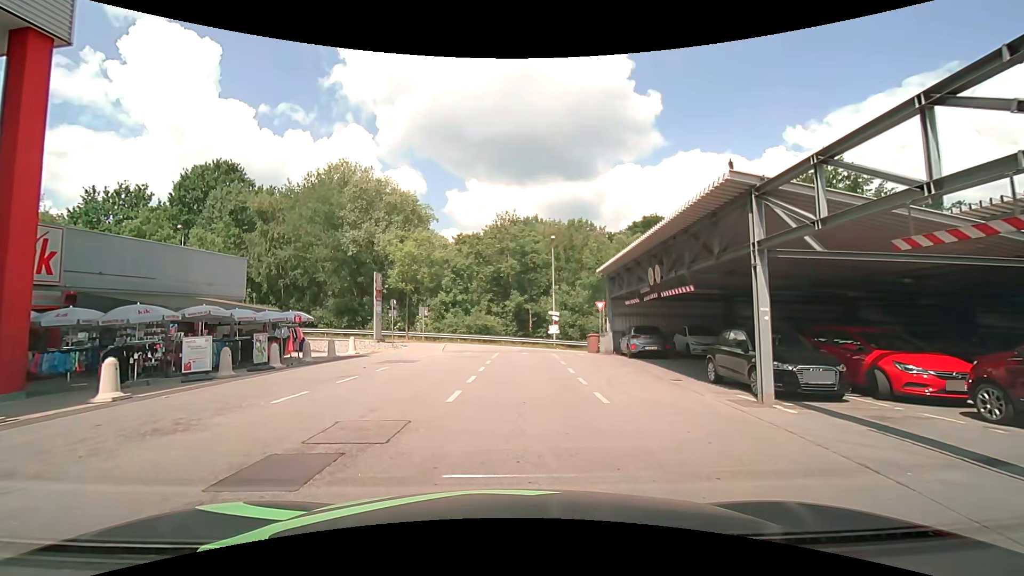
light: Day
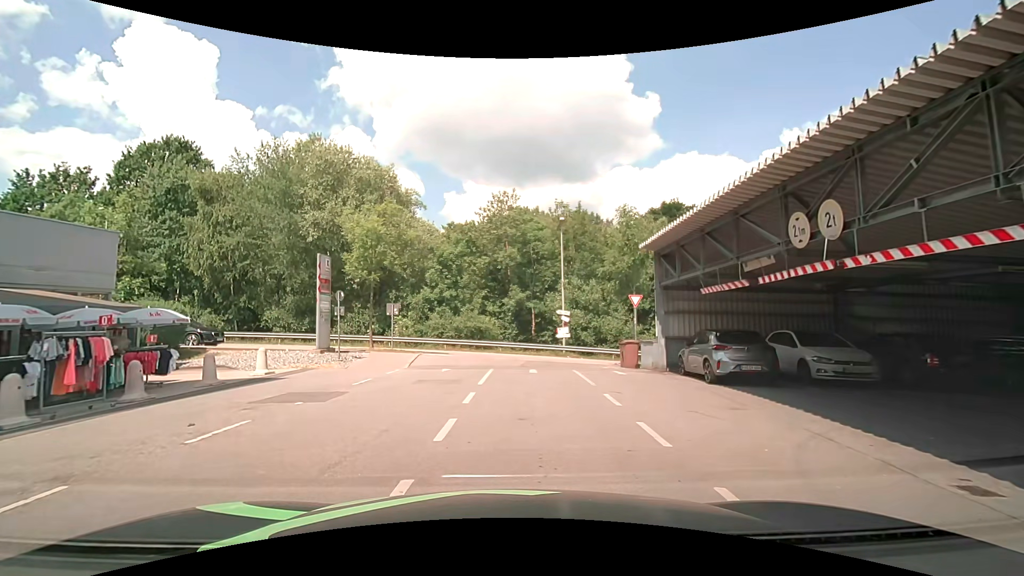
(-0.3, +8.8) m; -1°
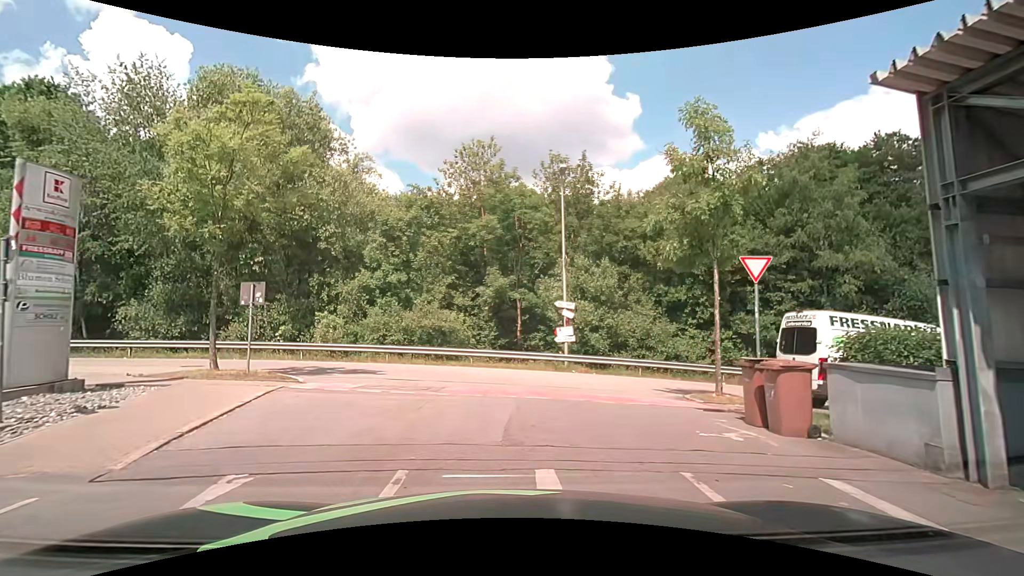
(0.0, +12.2) m; +2°
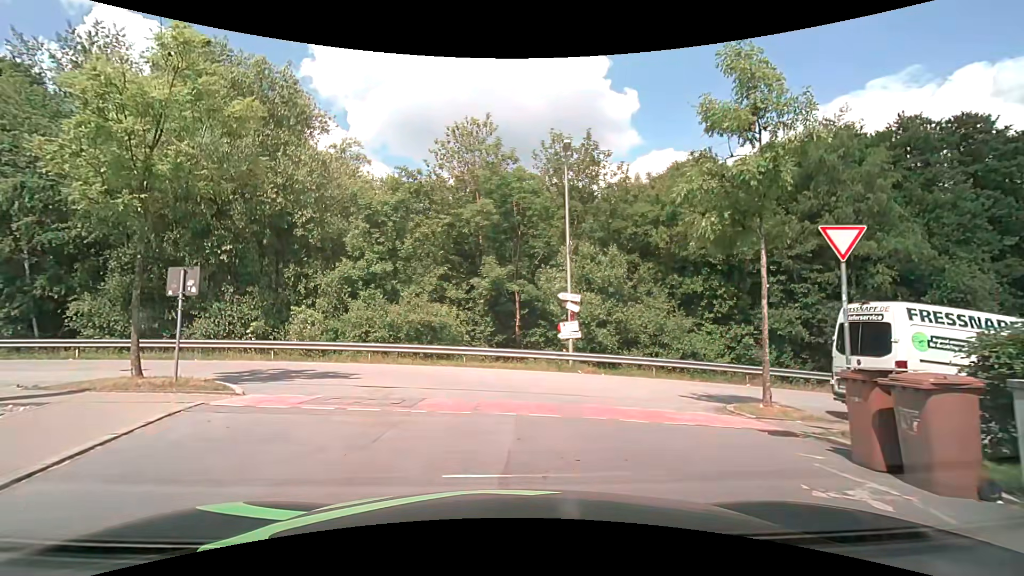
(-0.1, +2.7) m; 0°
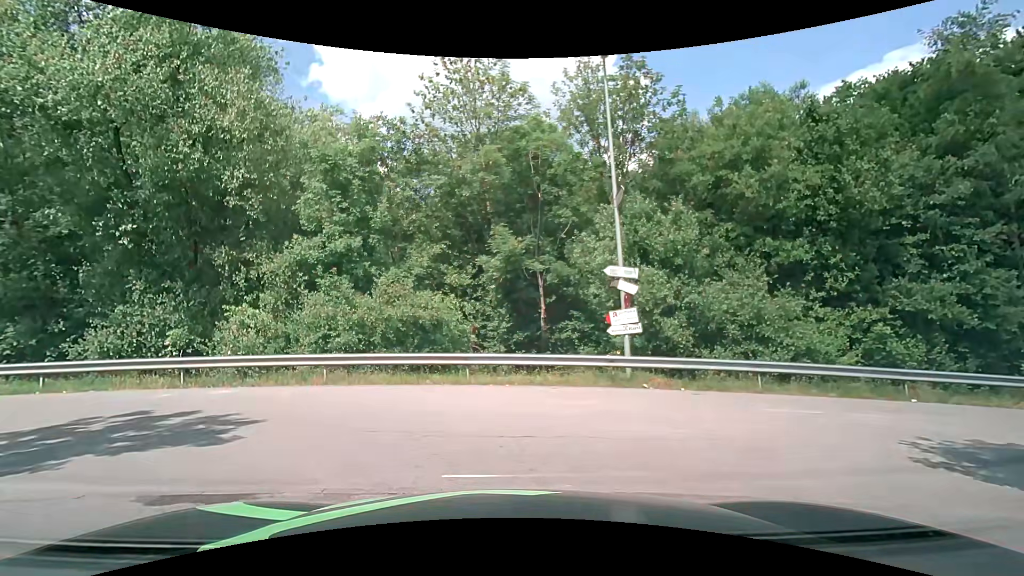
(-0.1, +7.1) m; -4°
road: service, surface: asphalt
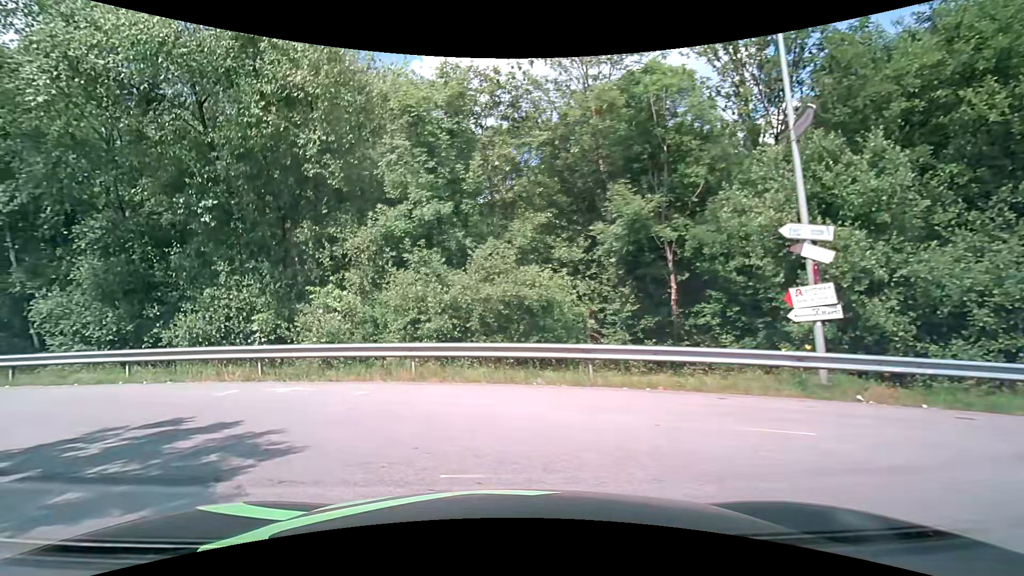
(-0.2, +3.4) m; -10°
